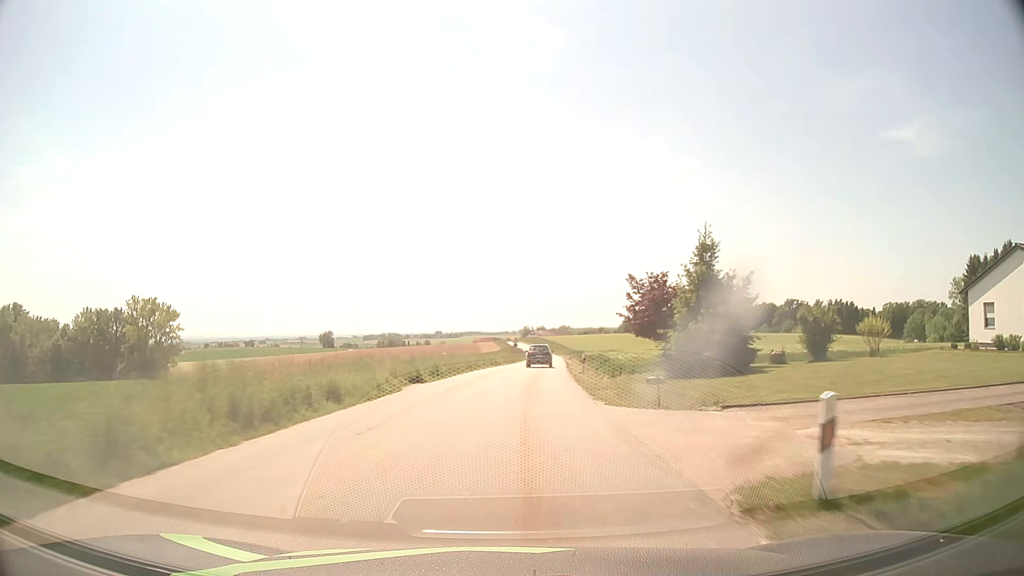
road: tertiary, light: Day
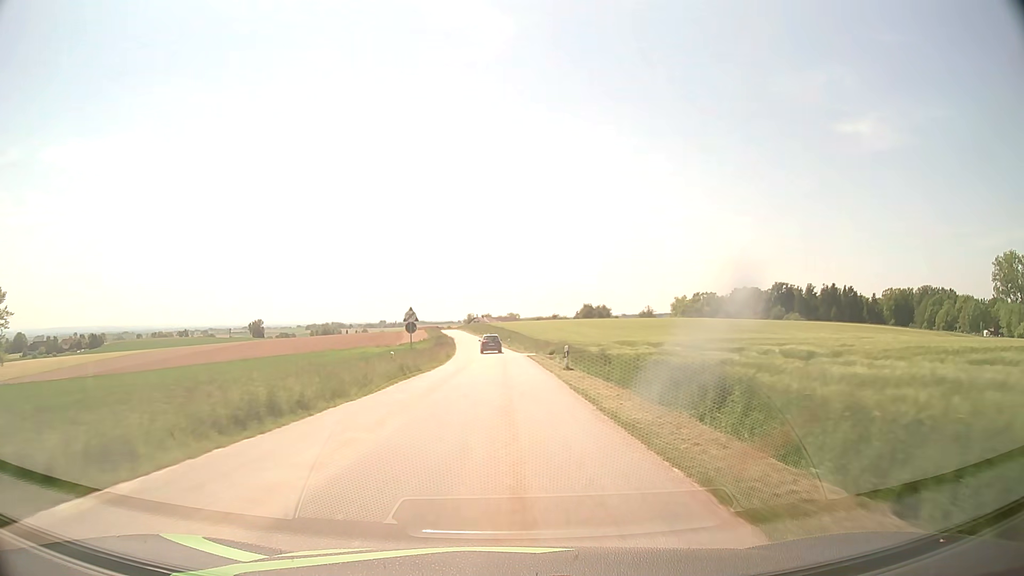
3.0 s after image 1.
(+3.6, +57.1) m; +5°
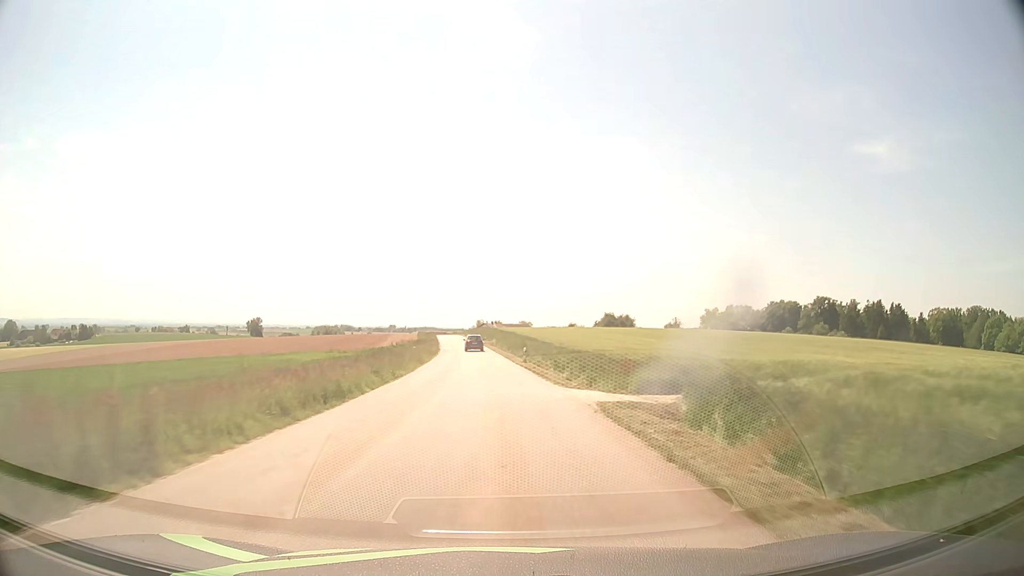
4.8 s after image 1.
(-0.2, +35.2) m; -1°
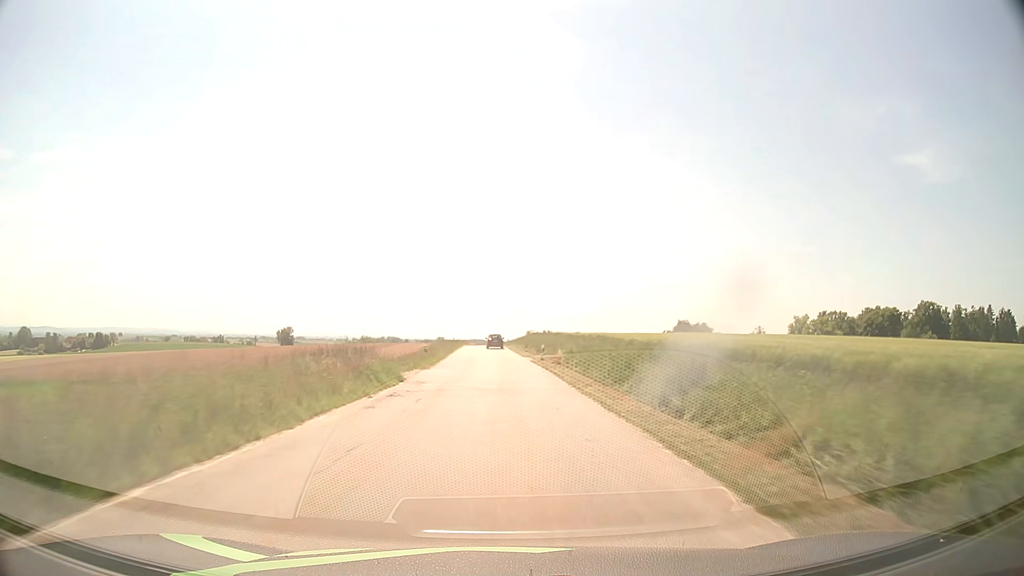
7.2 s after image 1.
(-1.8, +50.6) m; -4°
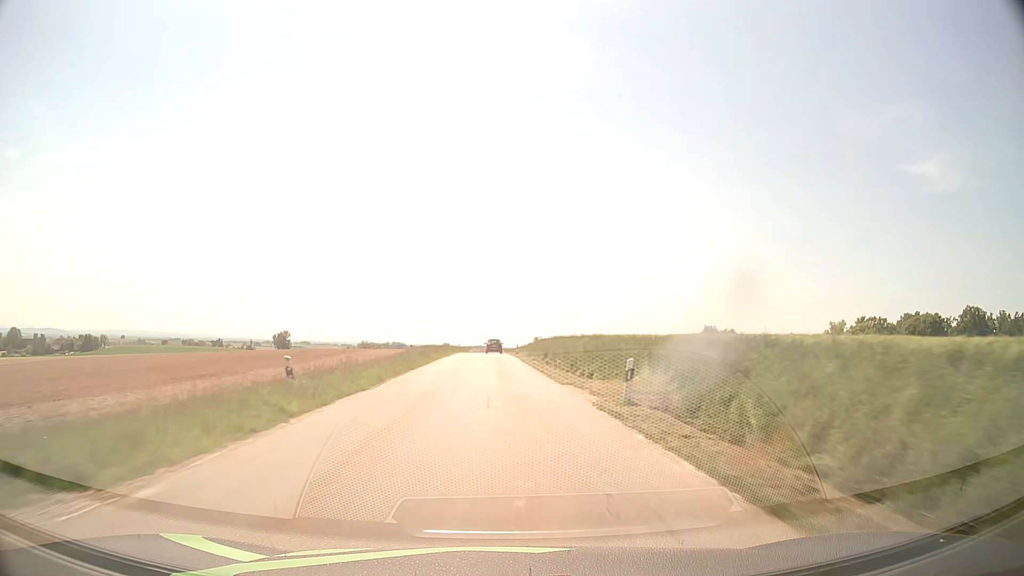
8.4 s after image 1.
(-0.2, +26.7) m; -1°
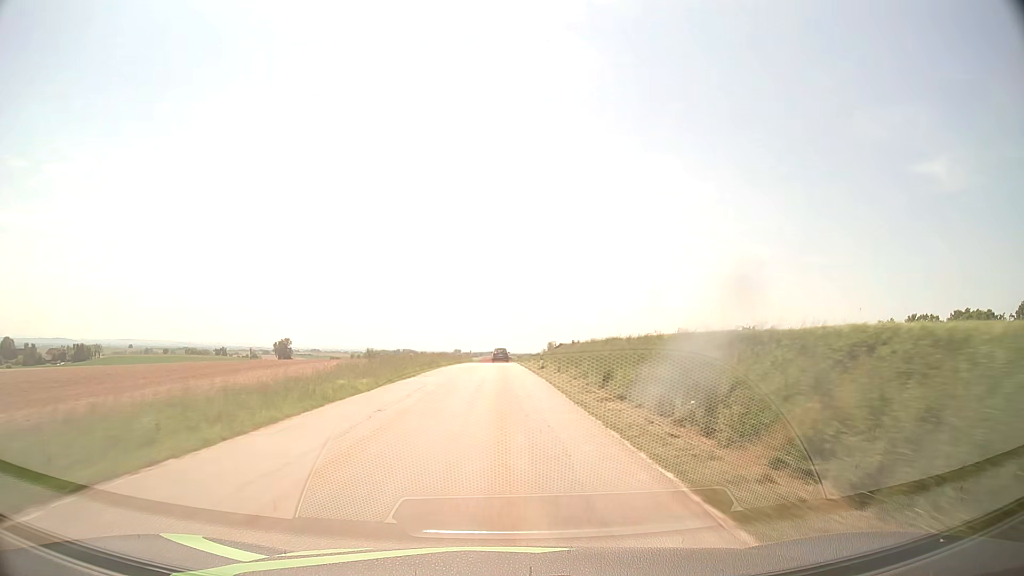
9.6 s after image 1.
(-0.1, +27.7) m; -1°
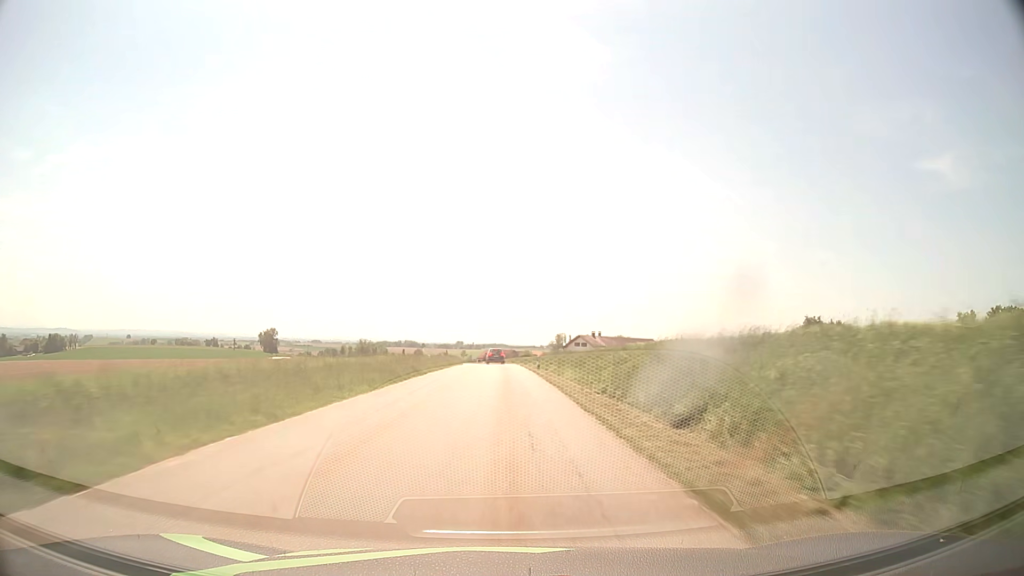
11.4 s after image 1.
(-0.6, +43.3) m; -1°
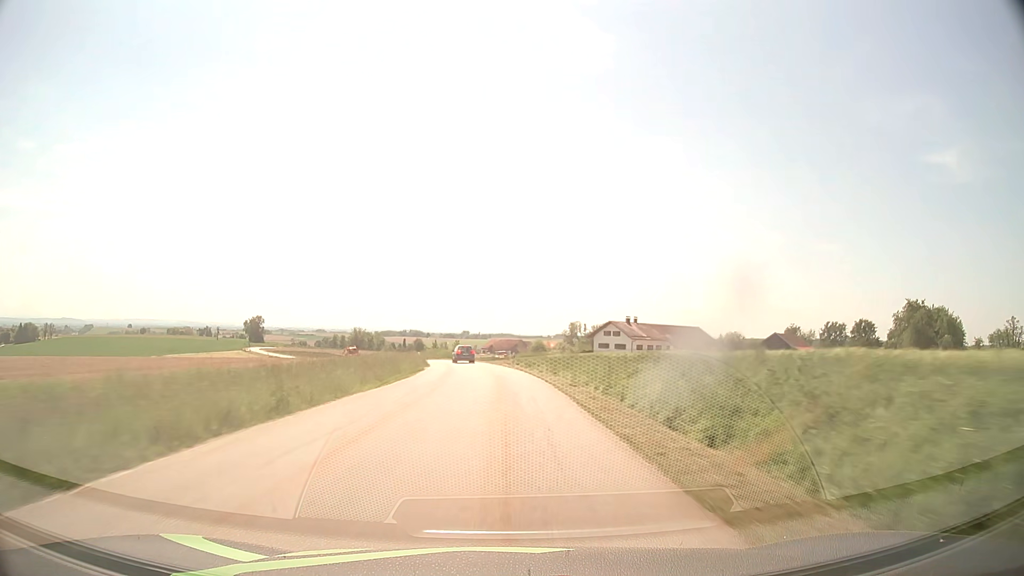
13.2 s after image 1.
(-0.1, +43.7) m; 0°
(0, +10) (0, +20) (-1, +30) (-1, +40) (-2, +50) (-3, +60) (-5, +70) (-7, +80) (-9, +89) (-12, +99) m
